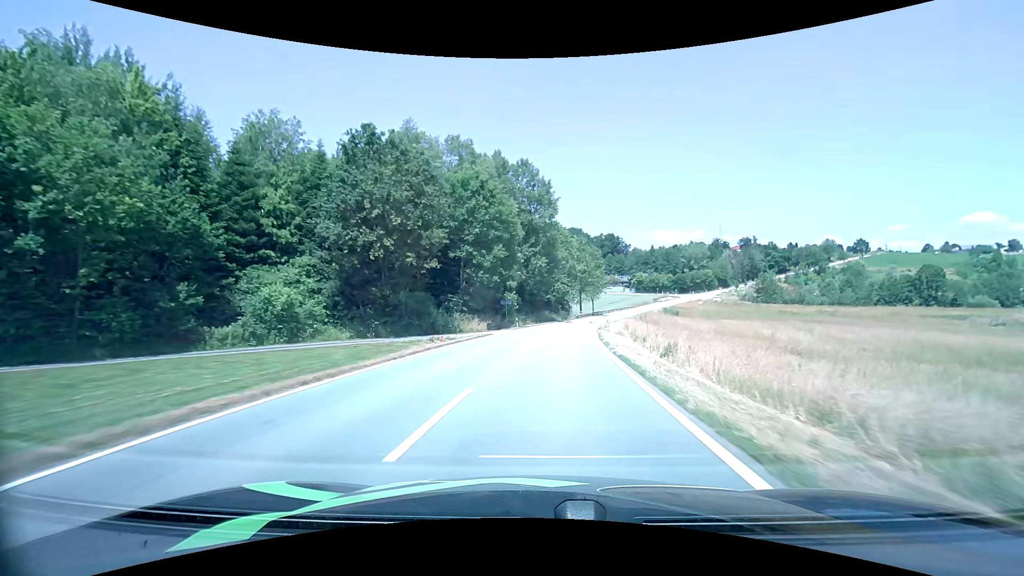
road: tertiary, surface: asphalt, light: Day
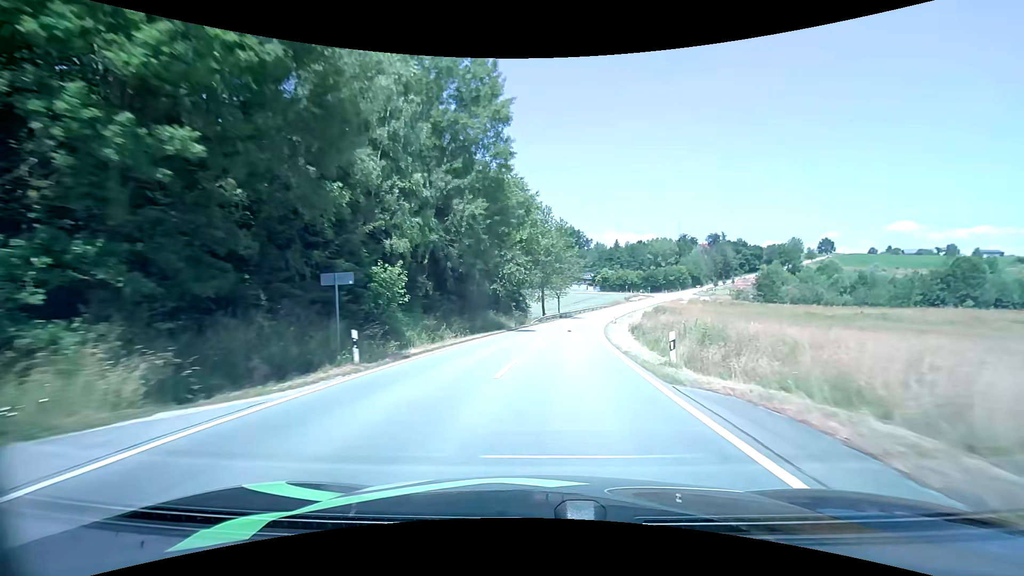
(+1.5, +32.0) m; +5°
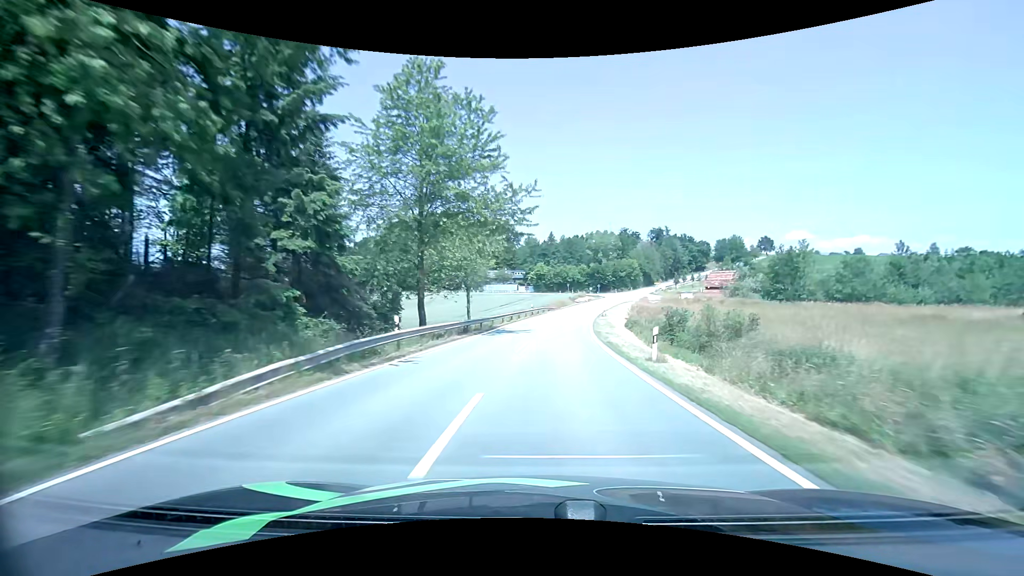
(+3.1, +42.6) m; +8°
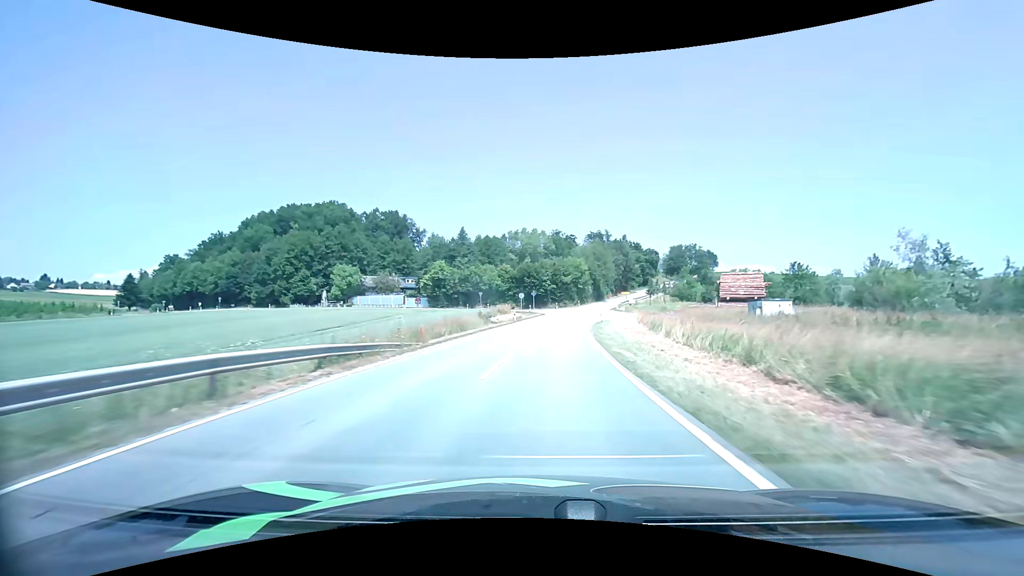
(+4.3, +56.2) m; +9°
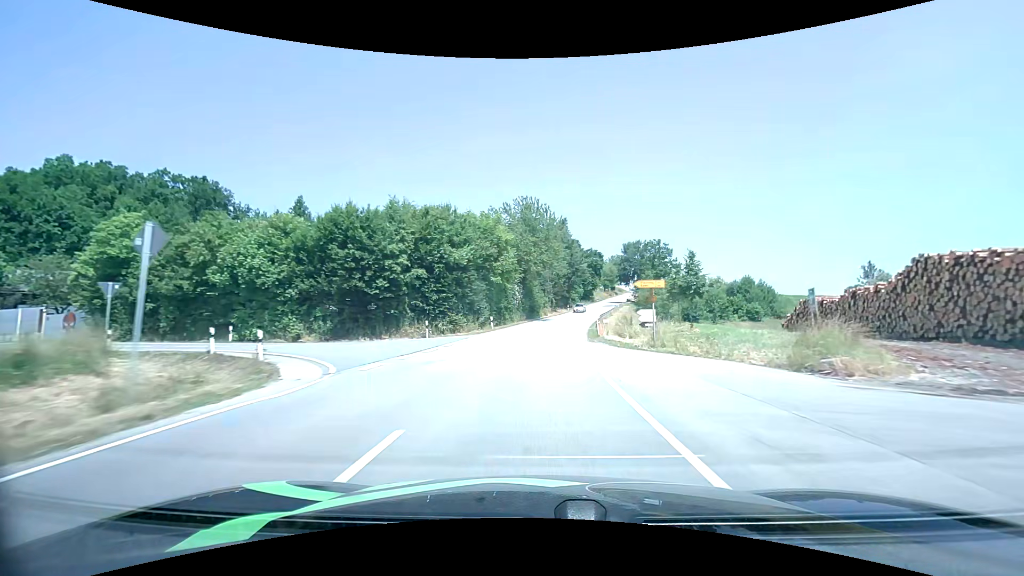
(+4.9, +59.2) m; +10°
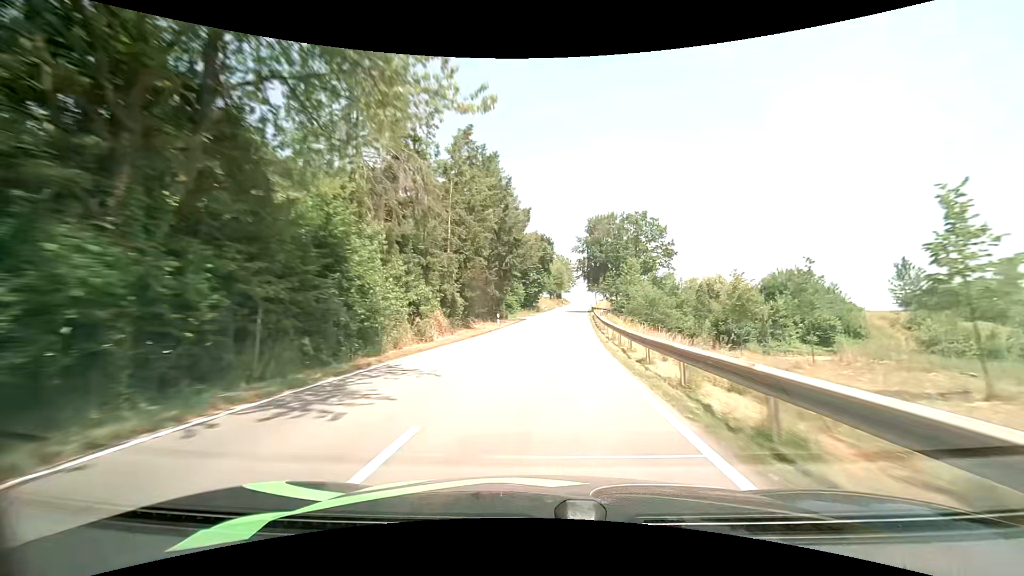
(+3.1, +47.4) m; +7°
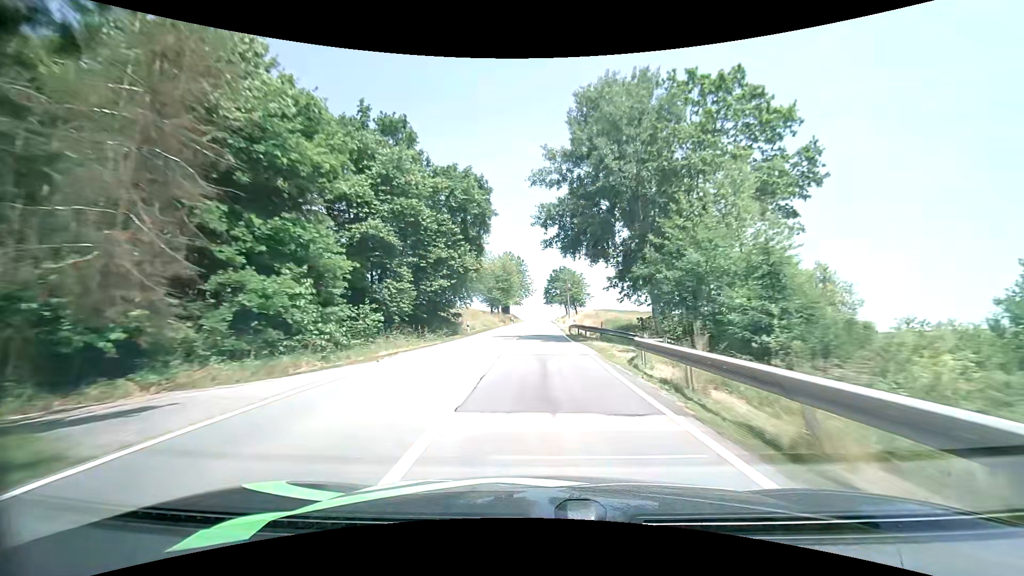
(+2.7, +48.9) m; +6°
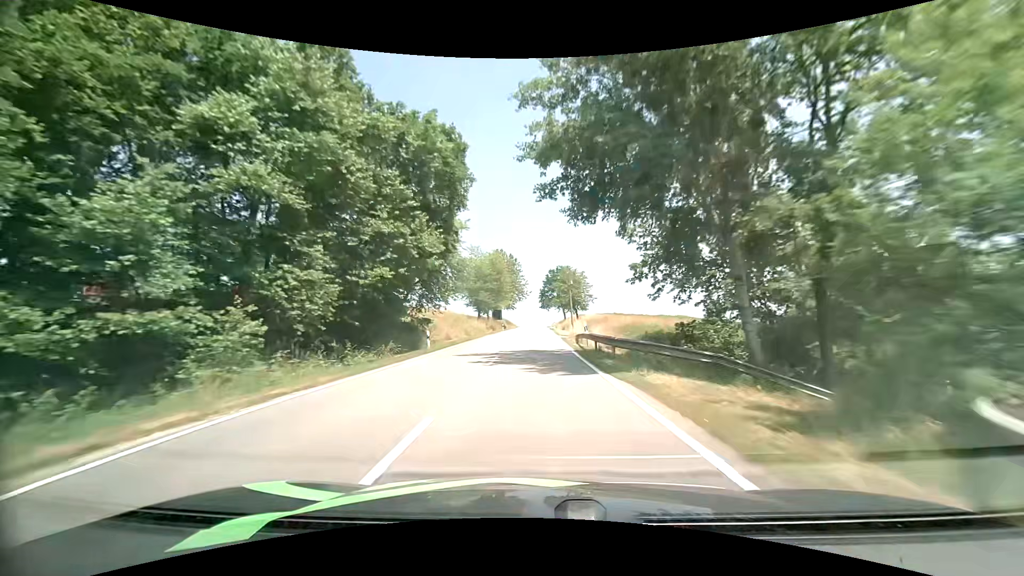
(+0.1, +12.3) m; +1°
(0, +10) (0, +20) (0, +30) (0, +40) (0, +50) (0, +60) (0, +70) (0, +80) (0, +90) (0, +100) m
